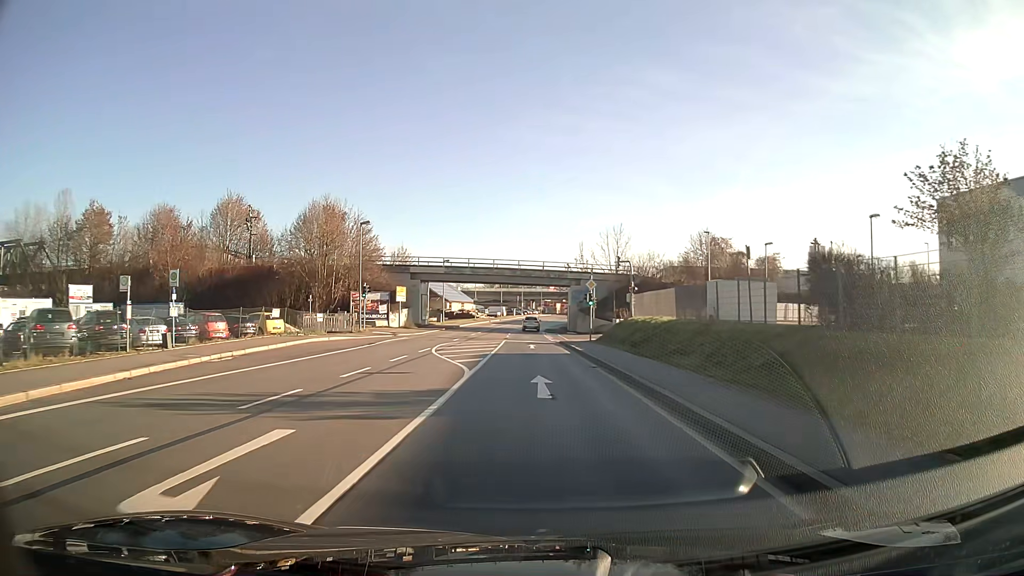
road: primary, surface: asphalt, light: Day
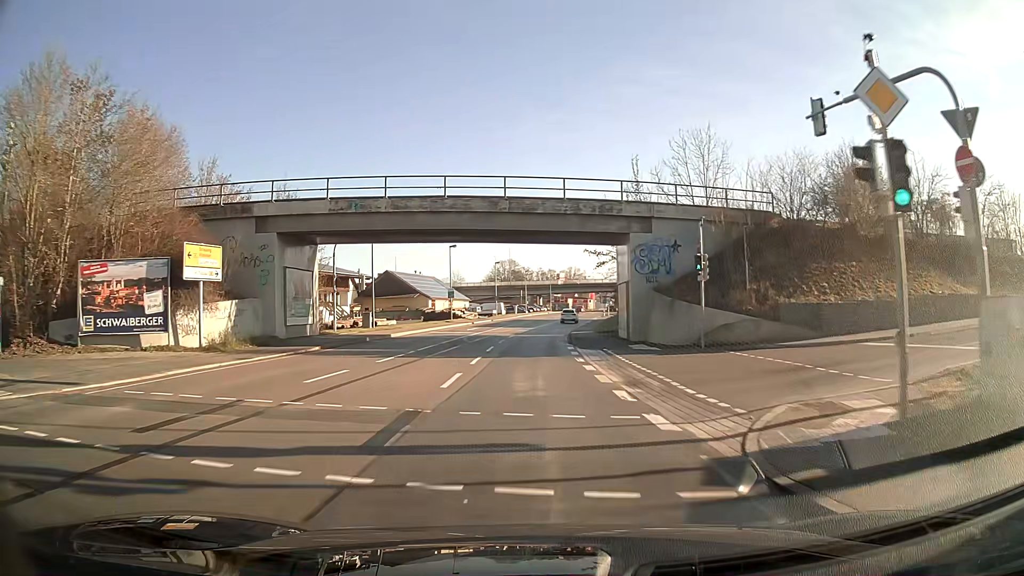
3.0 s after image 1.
(-0.2, +40.1) m; -1°
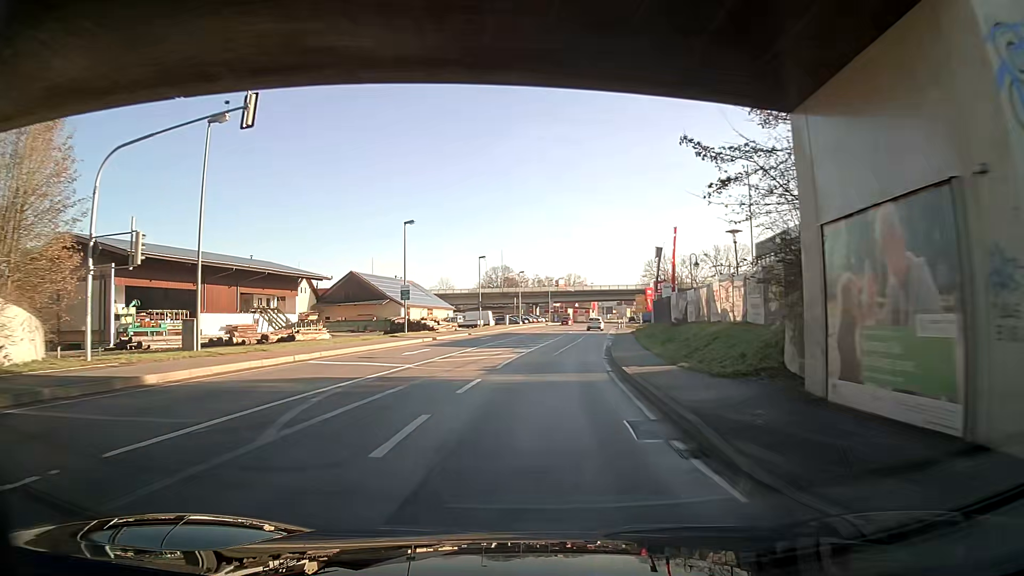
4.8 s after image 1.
(0.0, +24.5) m; +1°
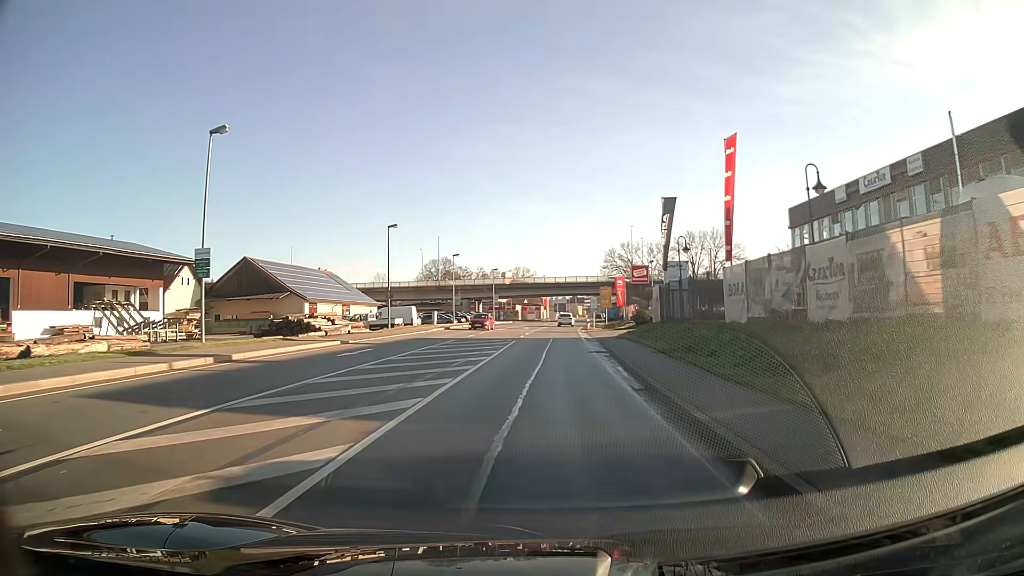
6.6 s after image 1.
(+0.9, +24.2) m; +4°
